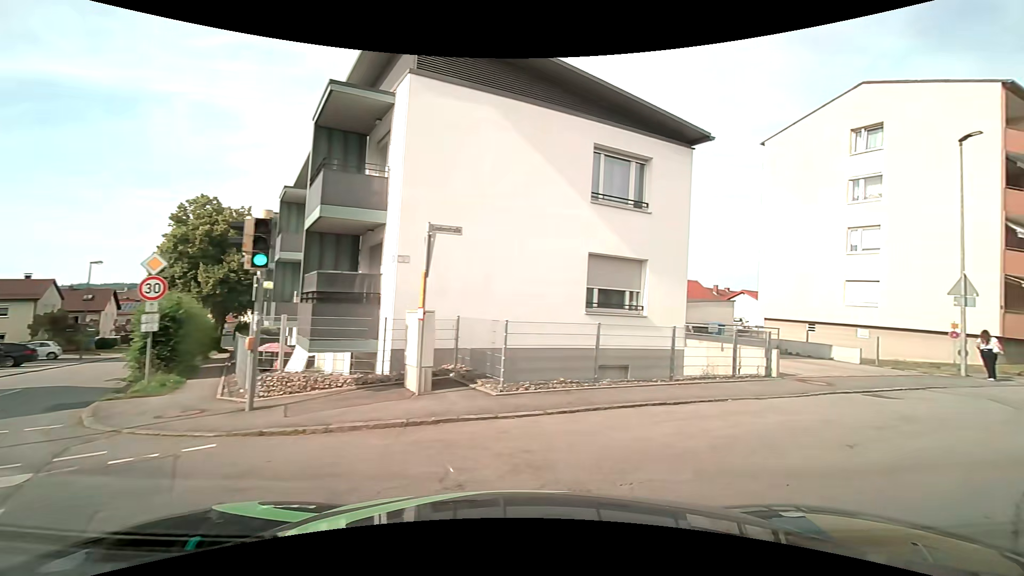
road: unclassified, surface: asphalt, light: Day
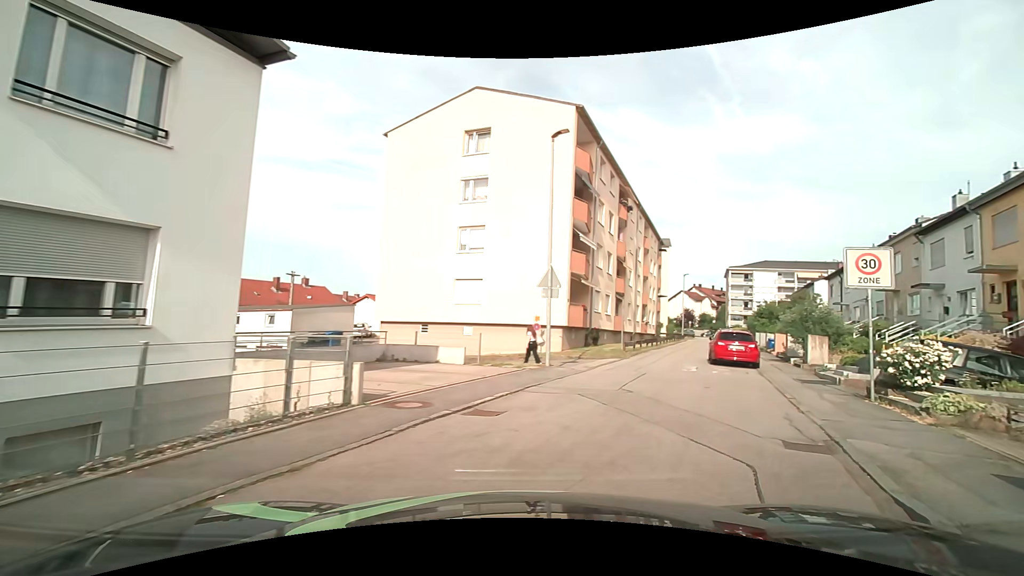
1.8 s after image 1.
(+1.8, +4.9) m; +41°
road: residential
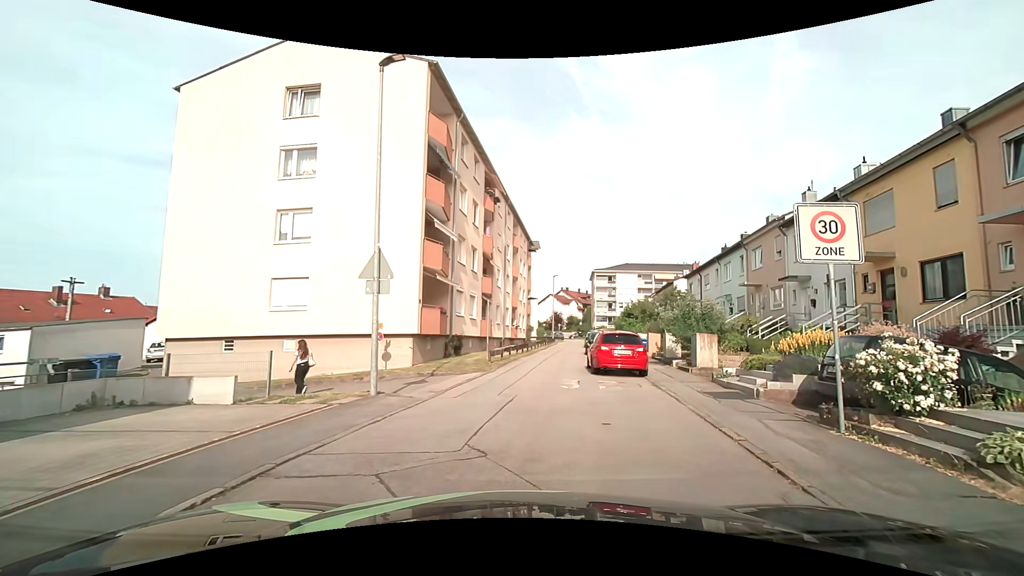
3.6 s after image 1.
(+0.9, +5.0) m; +16°
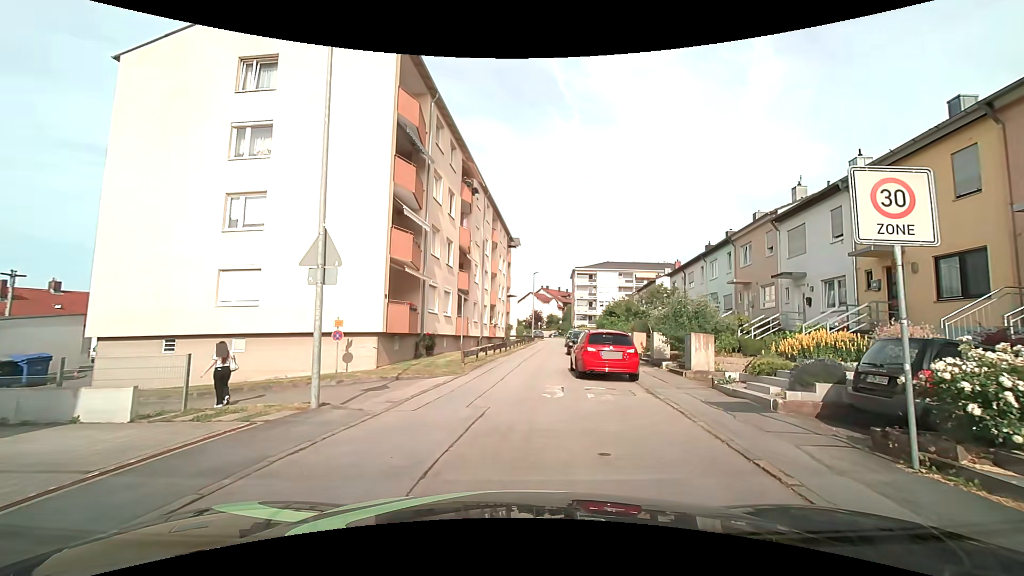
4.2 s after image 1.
(0.0, +1.9) m; +2°
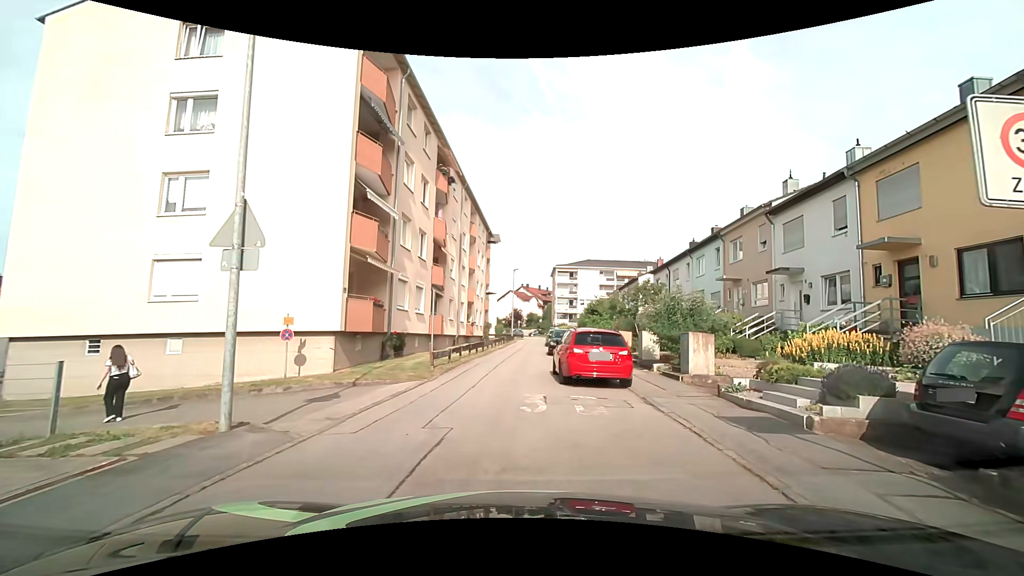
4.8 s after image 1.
(0.0, +1.9) m; +3°
